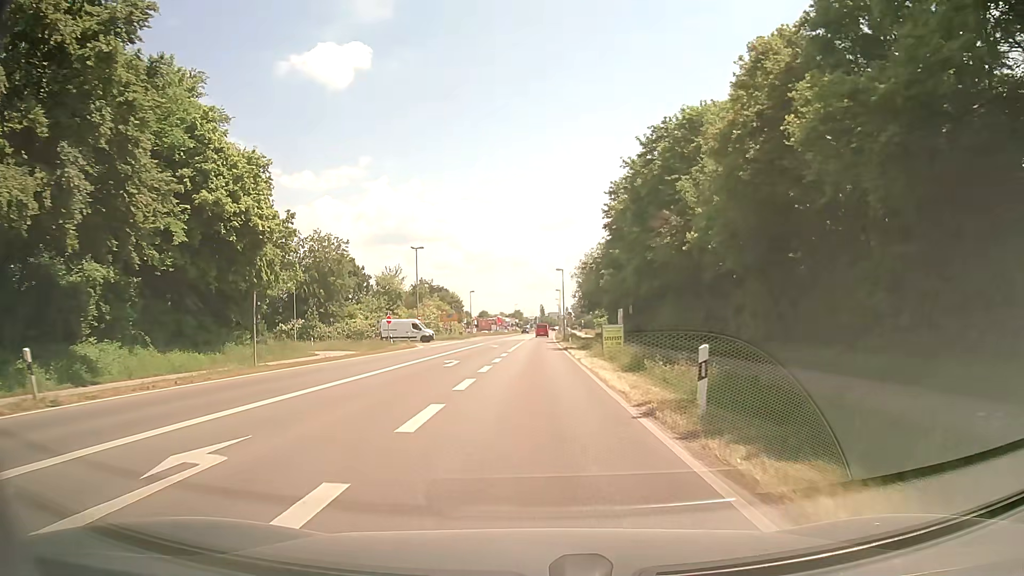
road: tertiary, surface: asphalt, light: Day
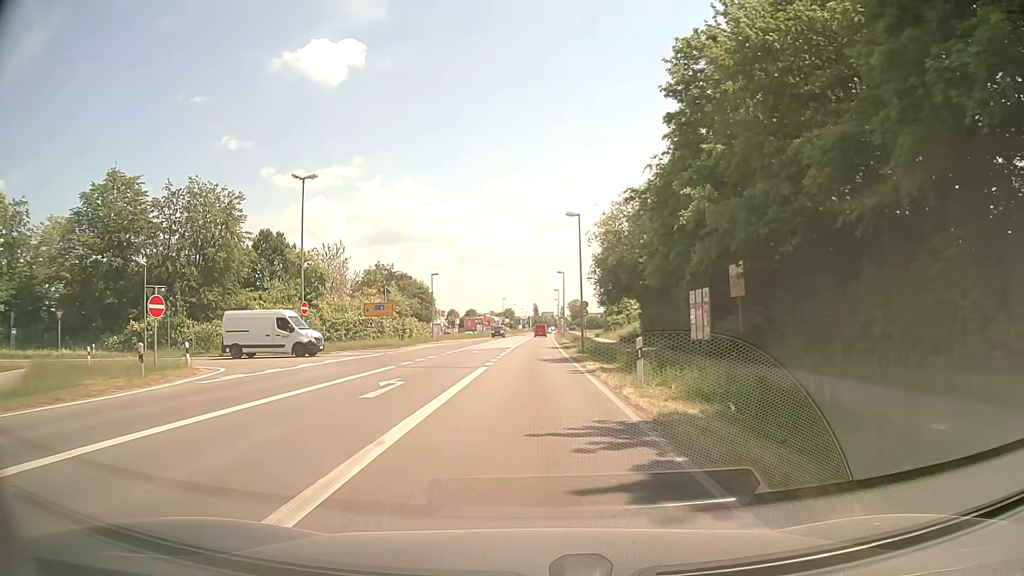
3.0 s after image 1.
(0.0, +35.7) m; -1°
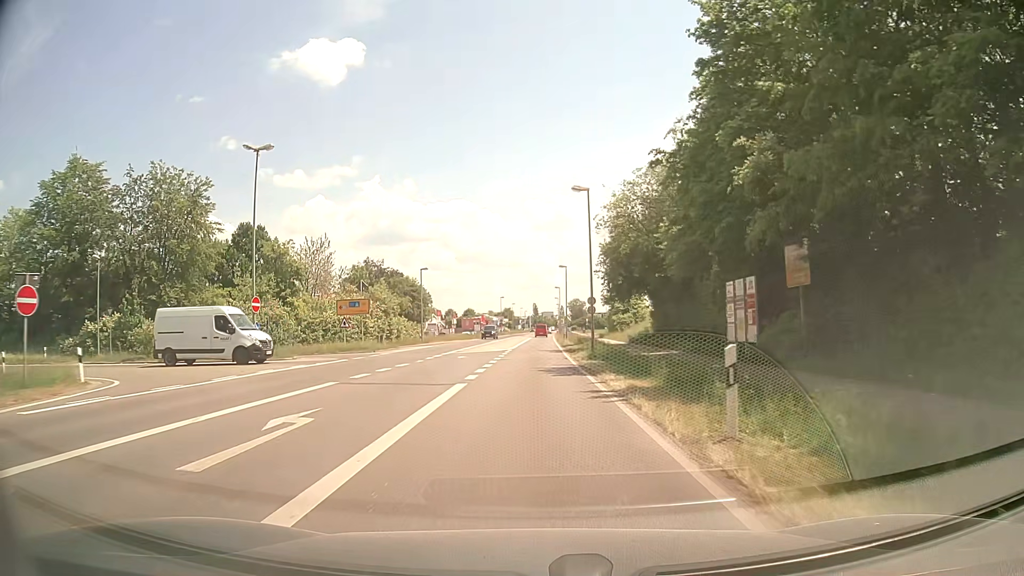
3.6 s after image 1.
(+0.1, +7.0) m; +1°
(0, +10) (0, +20) (0, +30) (0, +40) (0, +50) (+1, +60) (+1, +70) (+1, +80) (+1, +90) (+1, +100) m
